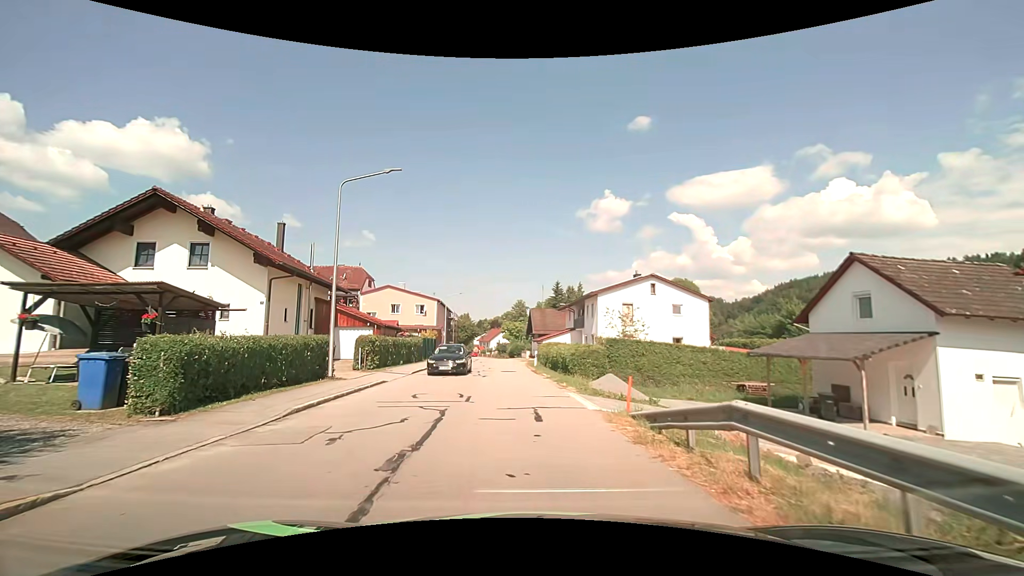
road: tertiary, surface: asphalt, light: Day
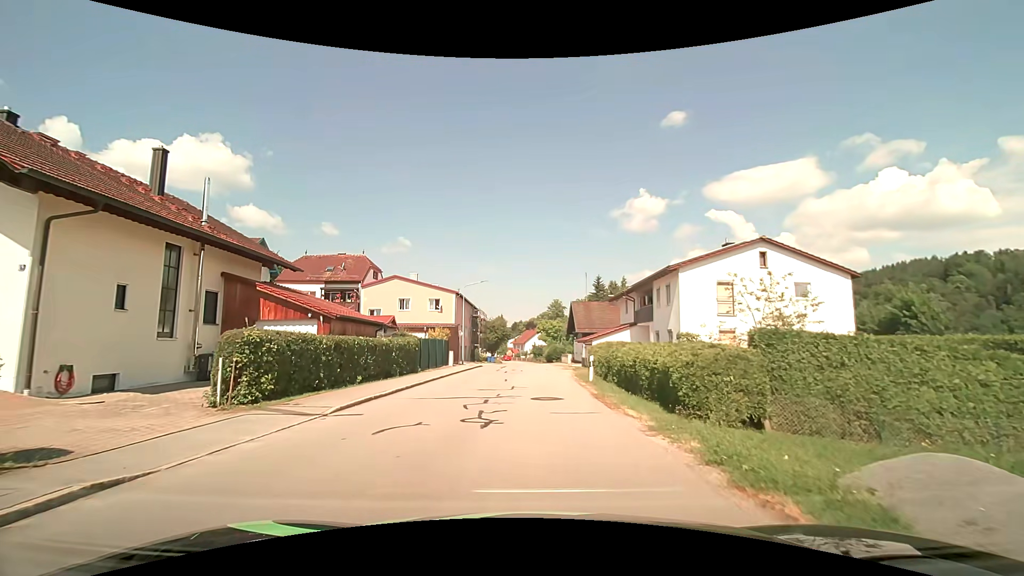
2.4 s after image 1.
(-0.6, +13.7) m; -5°
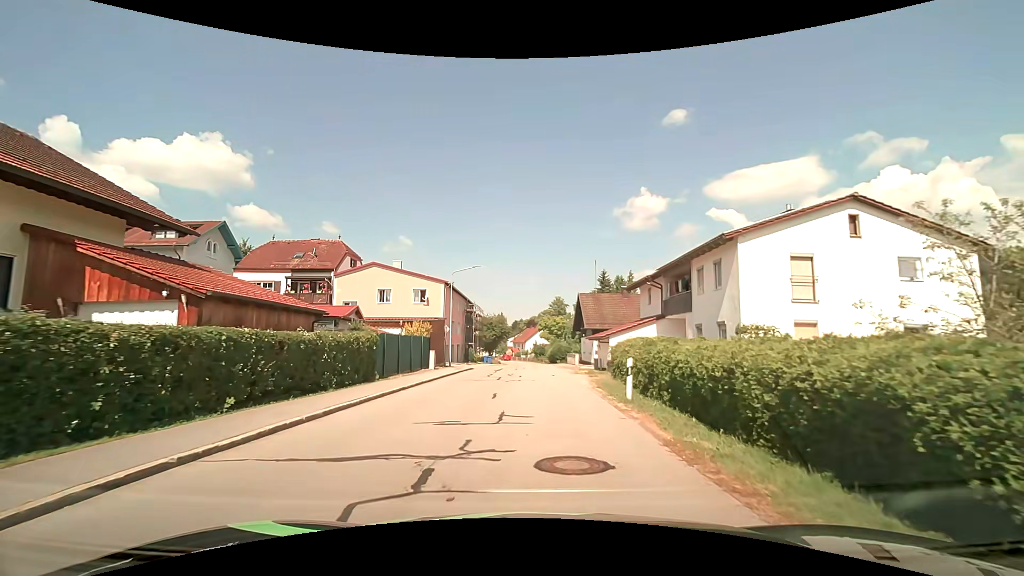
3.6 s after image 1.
(0.0, +7.8) m; +1°
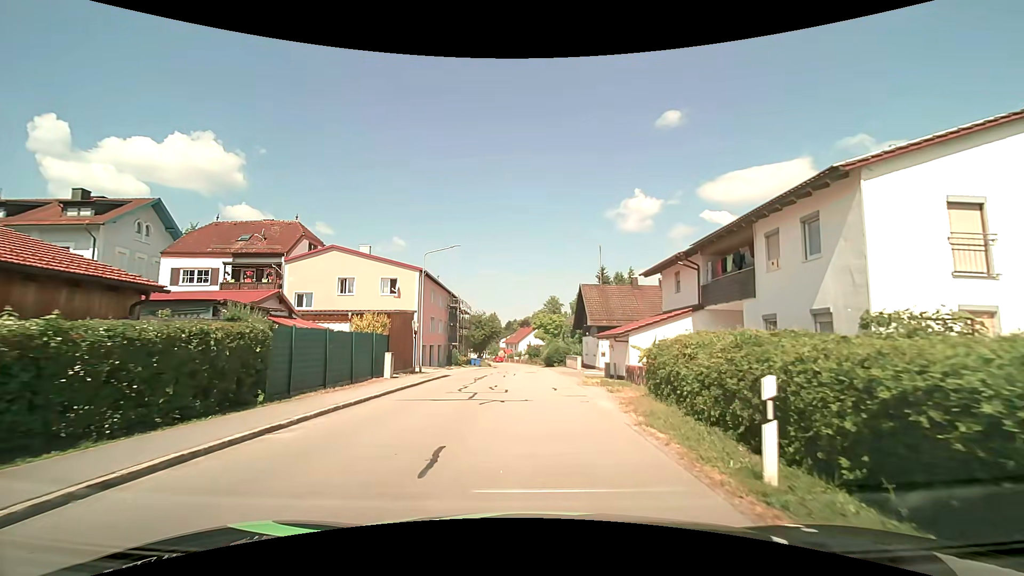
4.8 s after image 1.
(0.0, +8.1) m; +1°
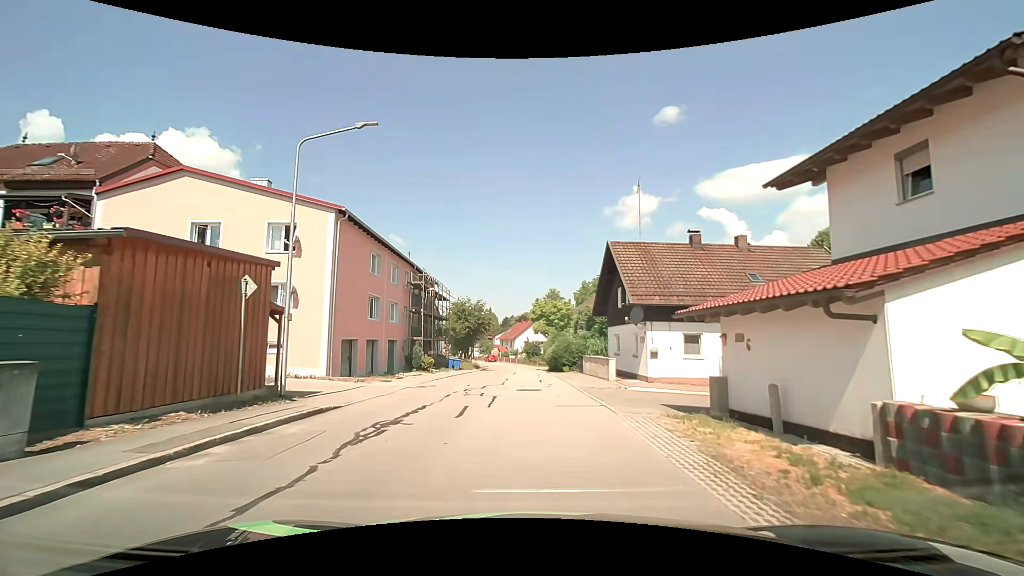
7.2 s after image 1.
(-0.1, +16.5) m; 0°
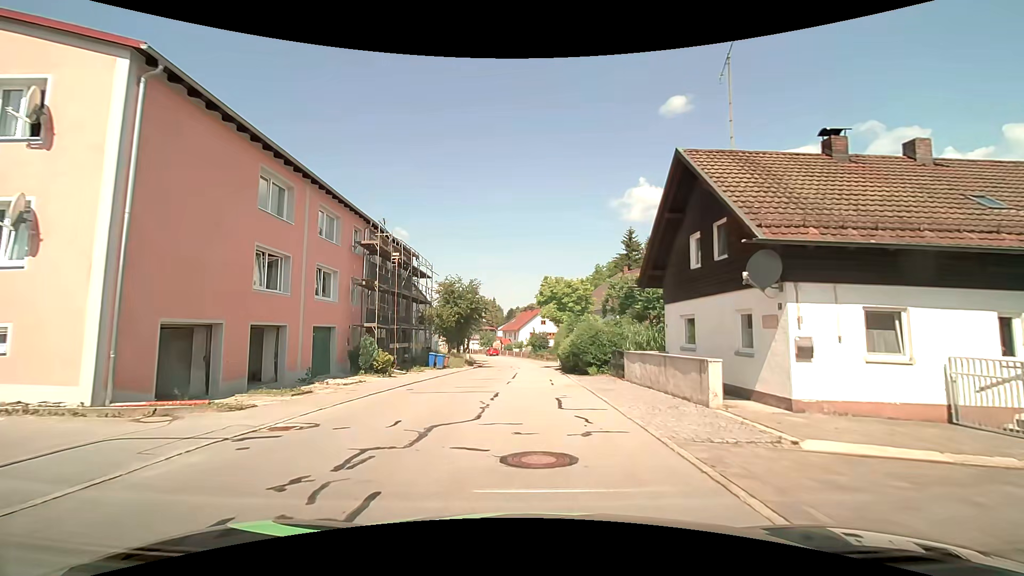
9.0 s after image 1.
(0.0, +11.9) m; 0°
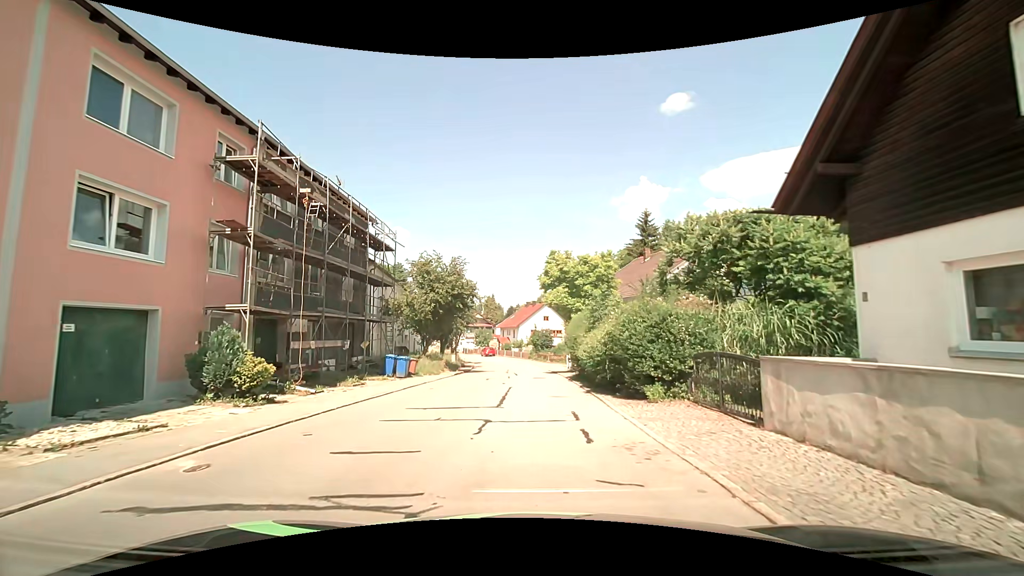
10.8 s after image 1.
(-0.1, +11.0) m; -1°
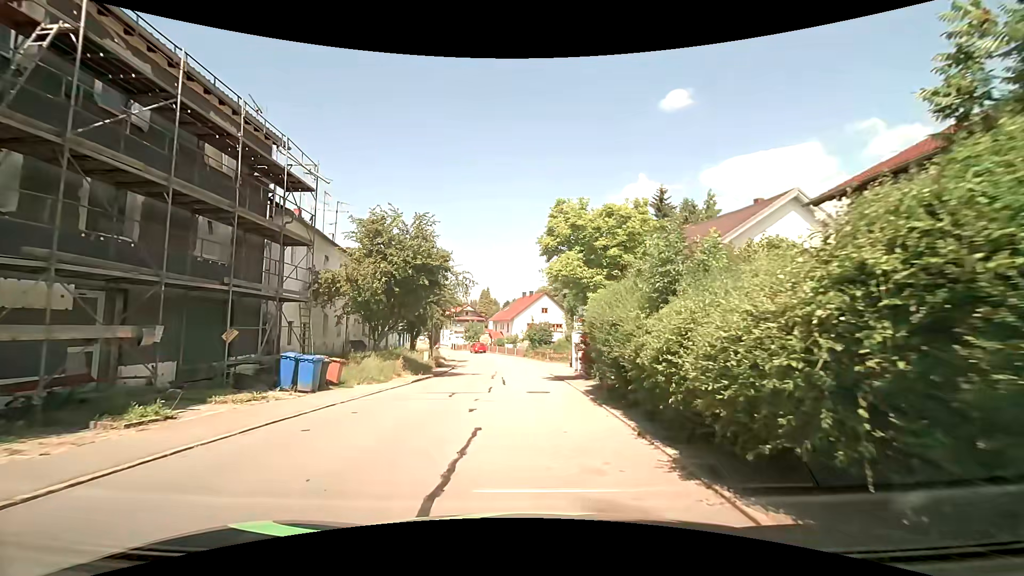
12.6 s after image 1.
(+0.1, +10.1) m; +2°
